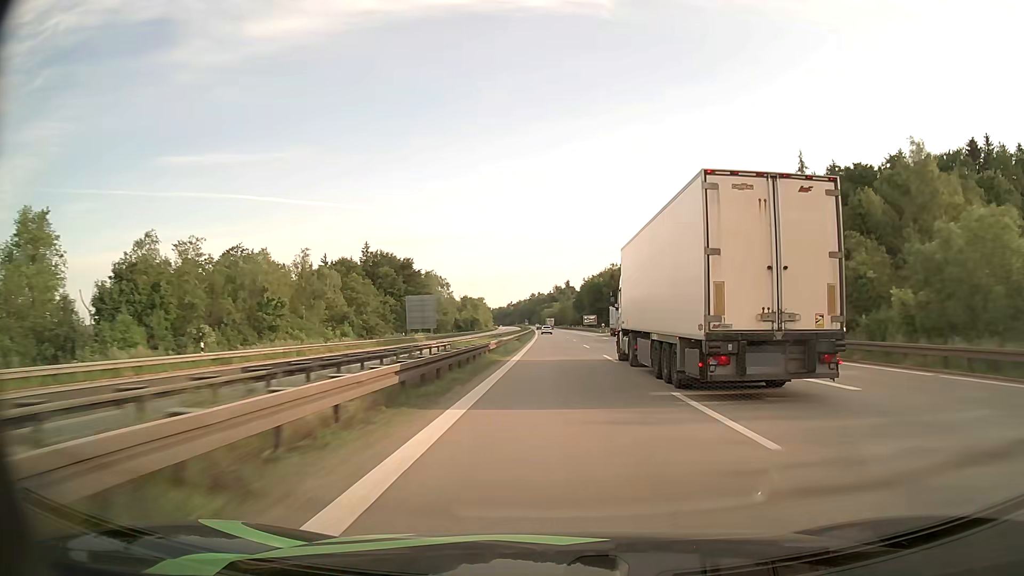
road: motorway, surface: asphalt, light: Day
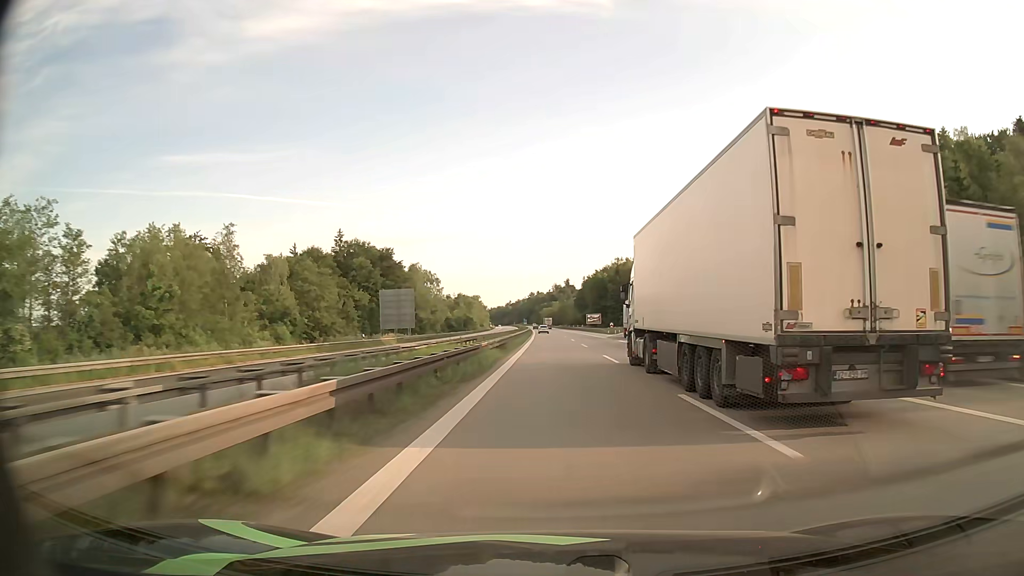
(0.0, +18.5) m; 0°
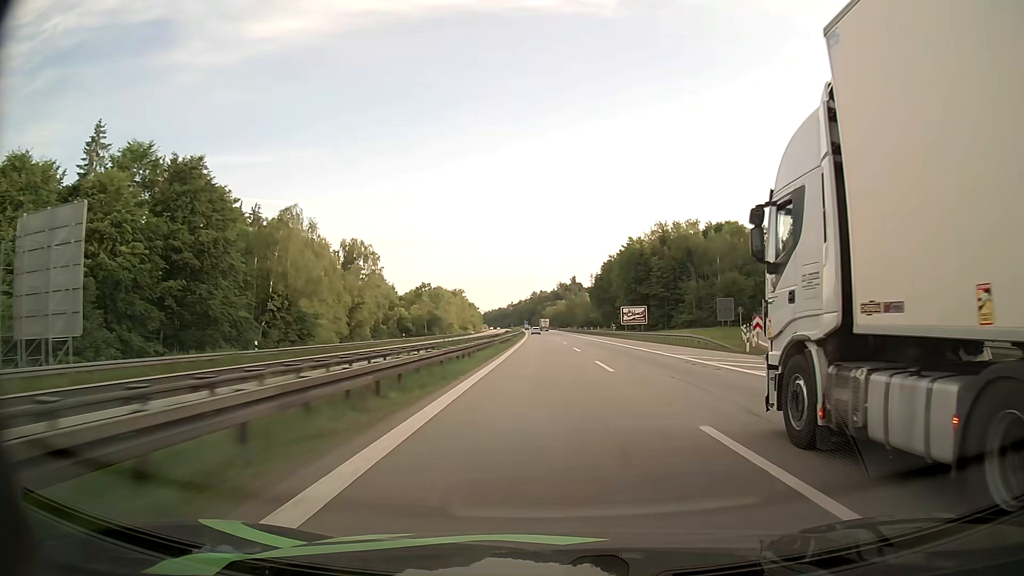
(0.0, +76.1) m; 0°
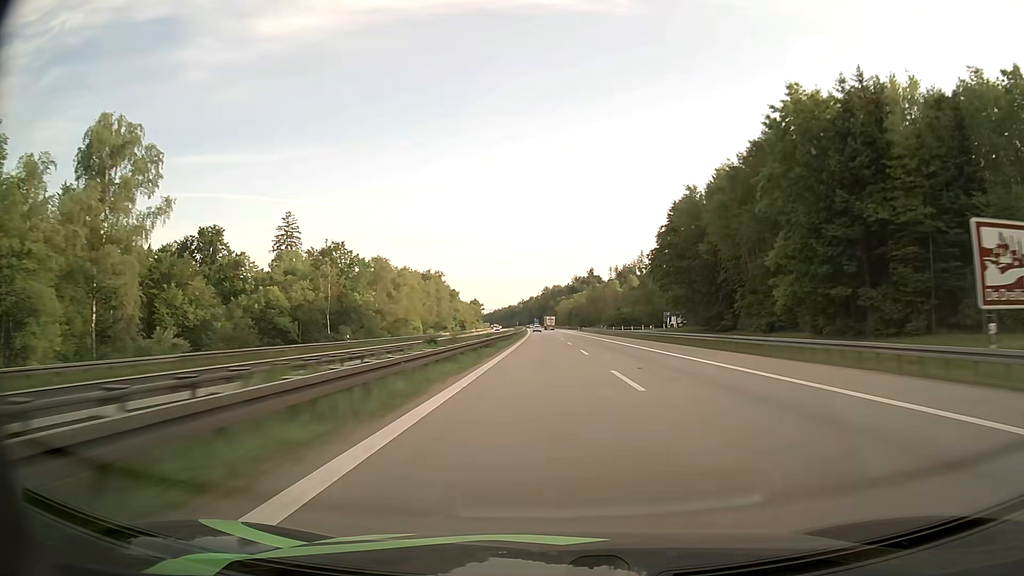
(-1.0, +79.0) m; -1°
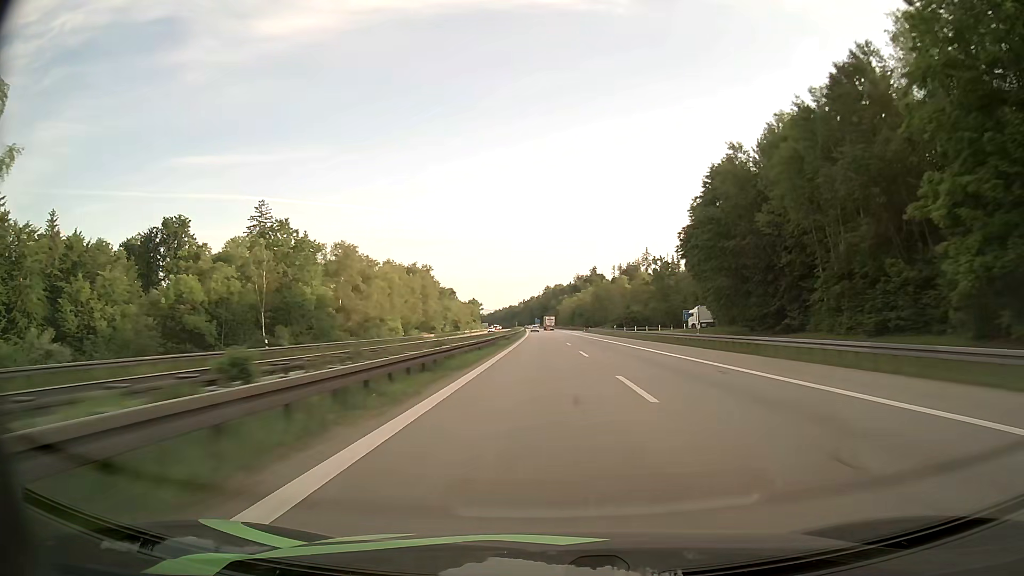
(0.0, +20.0) m; 0°
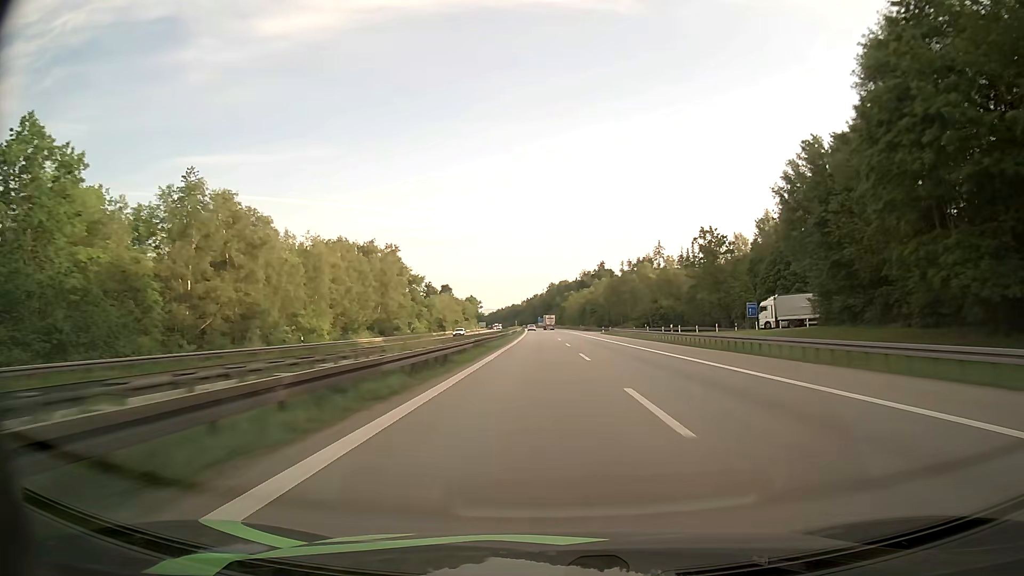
(-0.1, +39.9) m; 0°
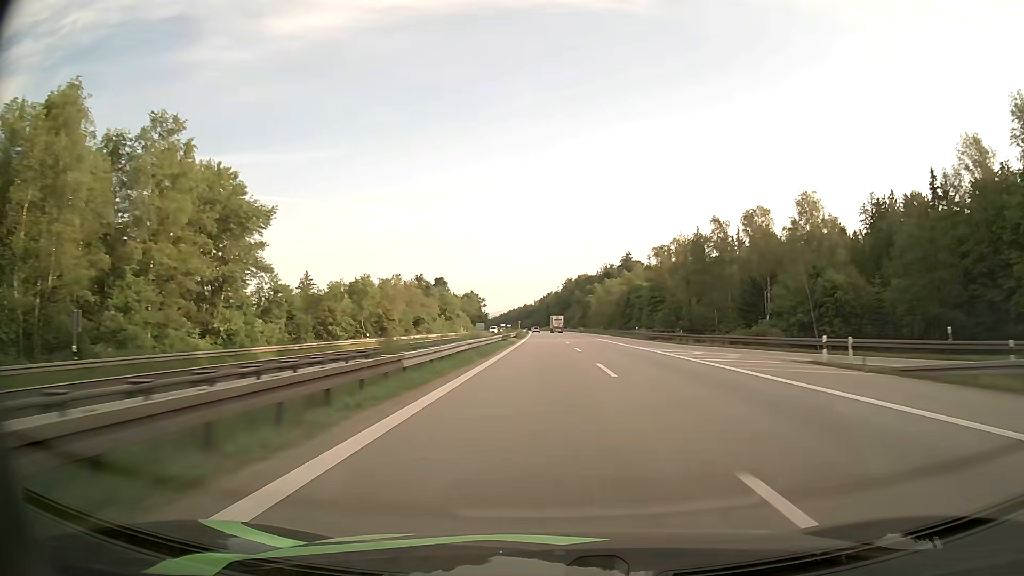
(-1.1, +79.9) m; -1°
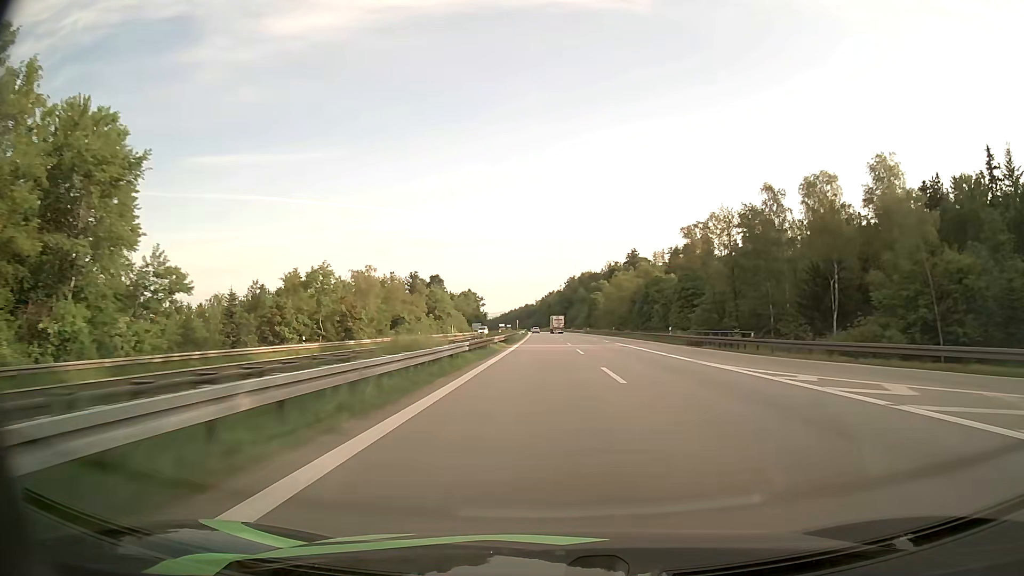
(0.0, +20.0) m; 0°
(0, +10) (0, +20) (0, +30) (0, +40) (0, +50) (0, +60) (0, +70) (0, +80) (0, +90) (-1, +100) m
